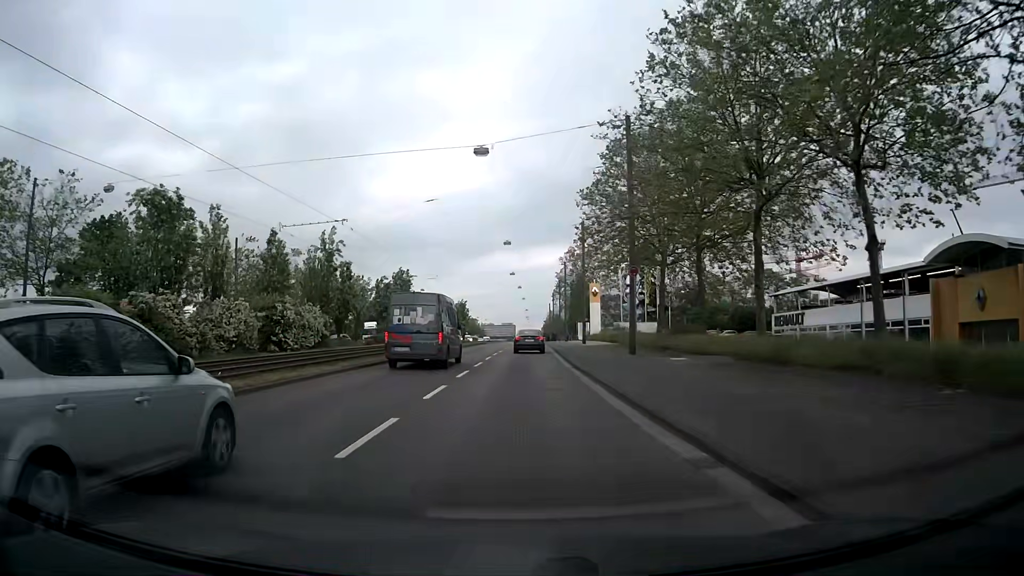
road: primary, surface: asphalt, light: Day
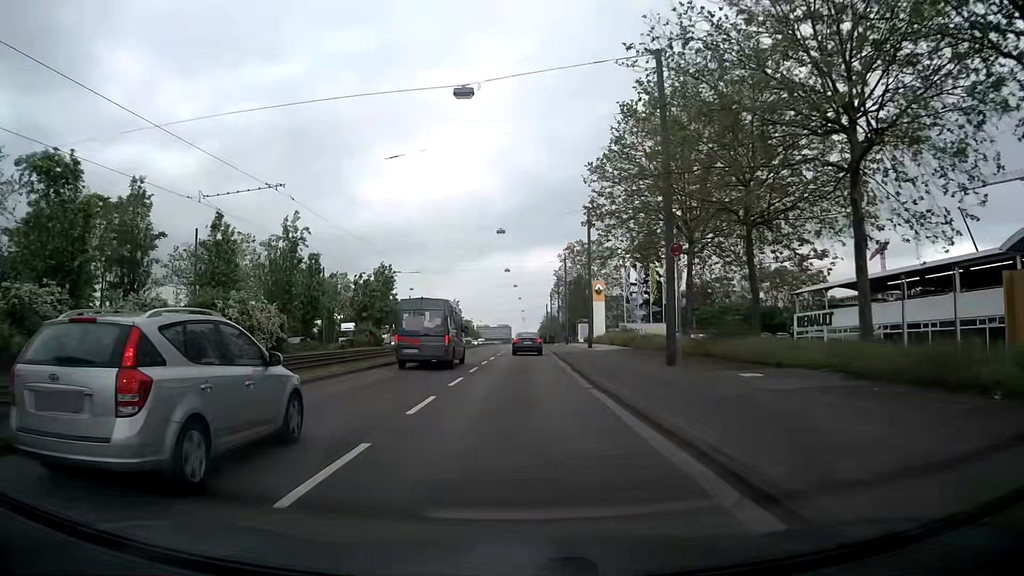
(0.0, +7.9) m; 0°
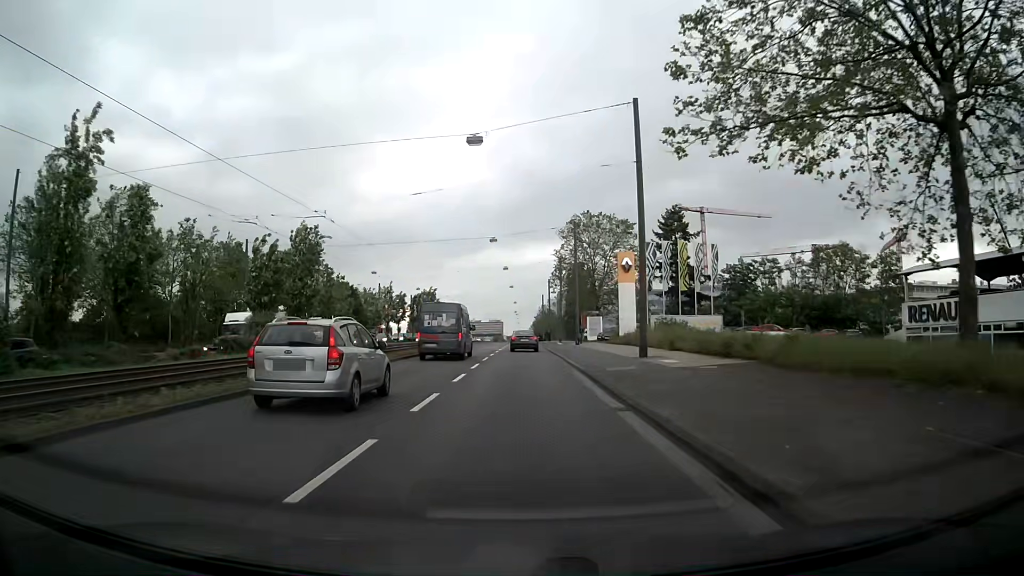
(+0.1, +23.9) m; 0°
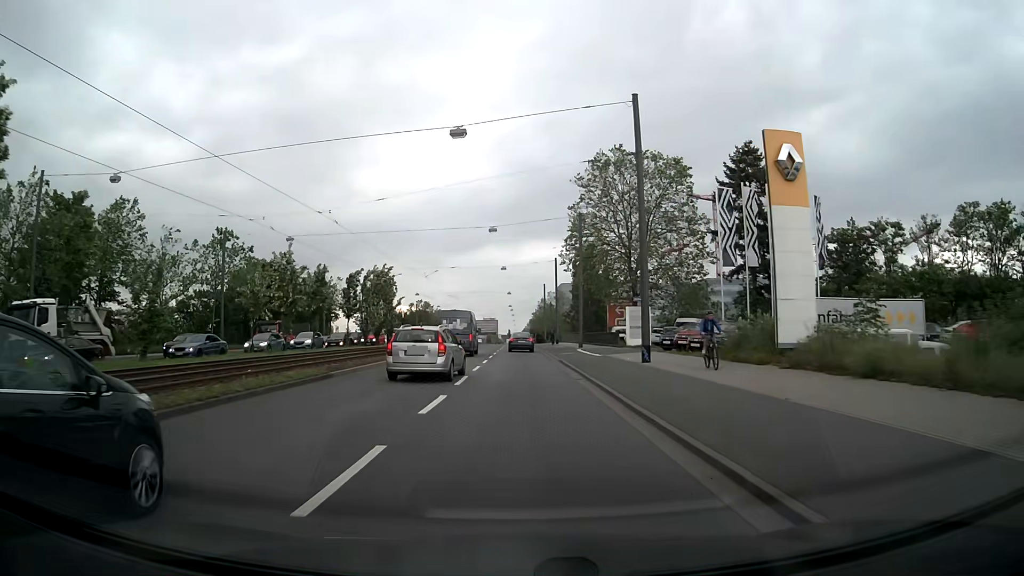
(+0.3, +31.9) m; +1°
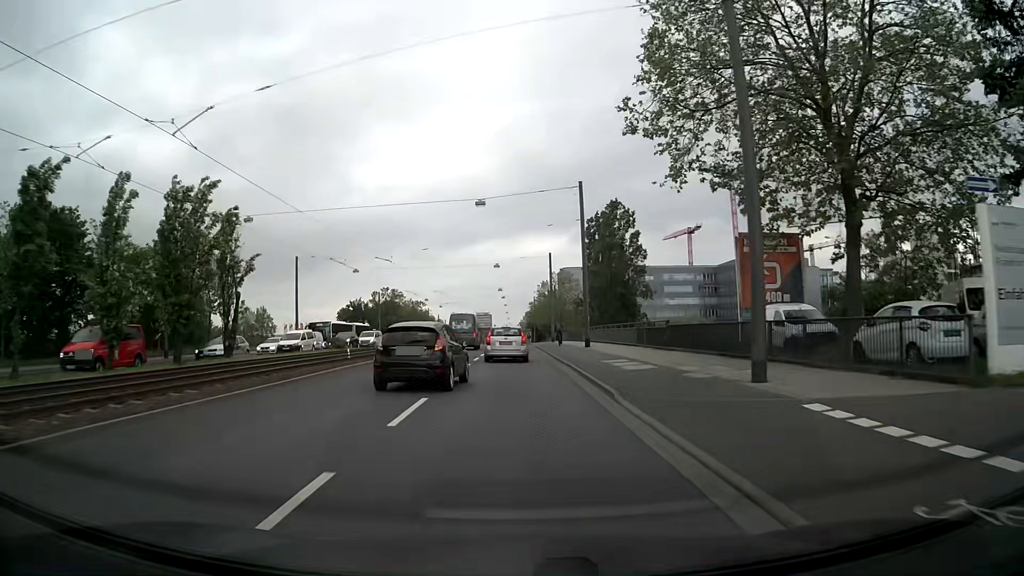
(+0.3, +40.0) m; +1°
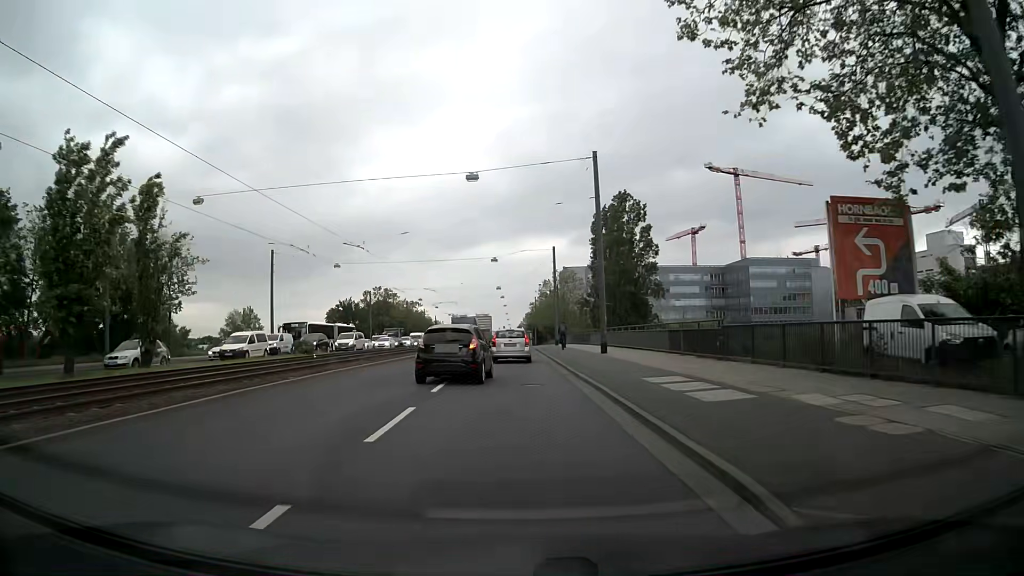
(0.0, +8.0) m; 0°
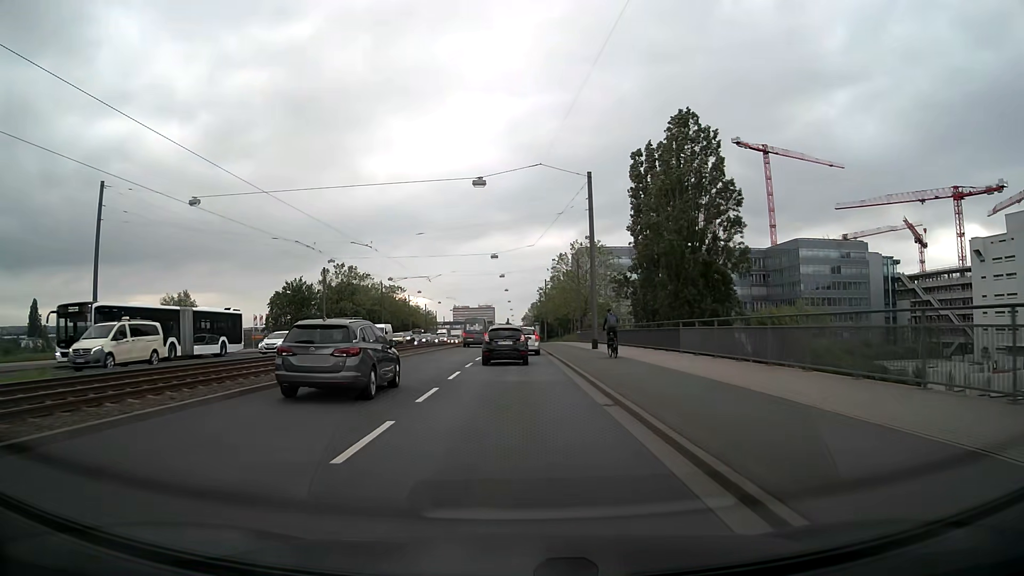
(-0.1, +31.8) m; 0°
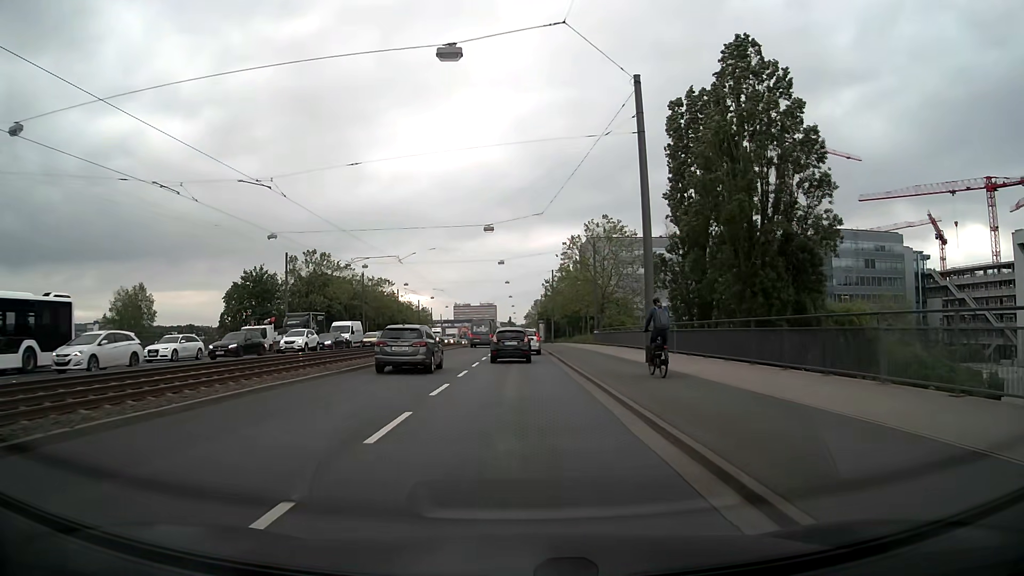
(0.0, +16.0) m; 0°
(0, +10) (0, +20) (0, +30) (0, +40) (0, +50) (0, +60) (0, +70) (0, +80) (0, +90) (0, +100) m
